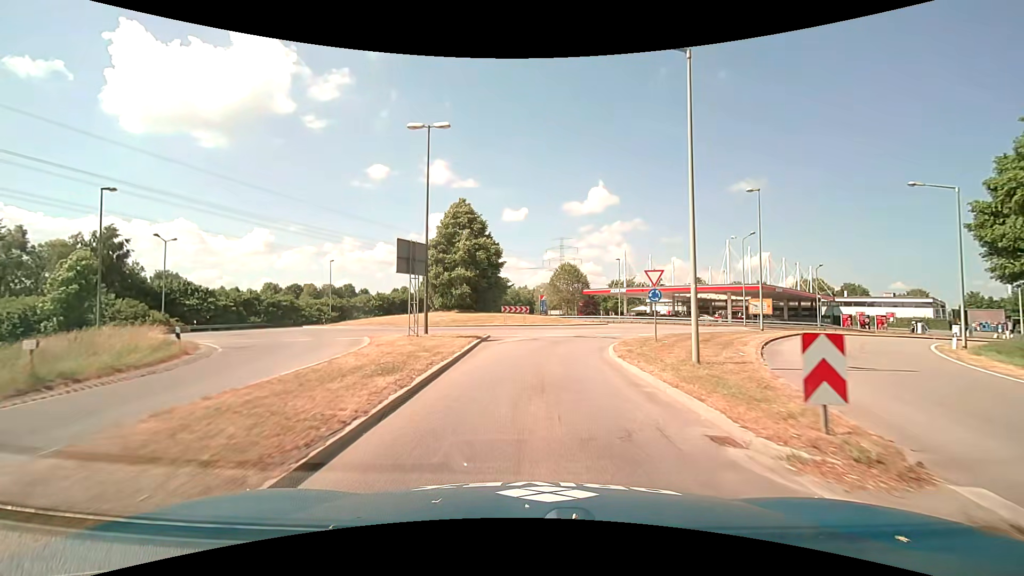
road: primary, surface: asphalt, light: Day
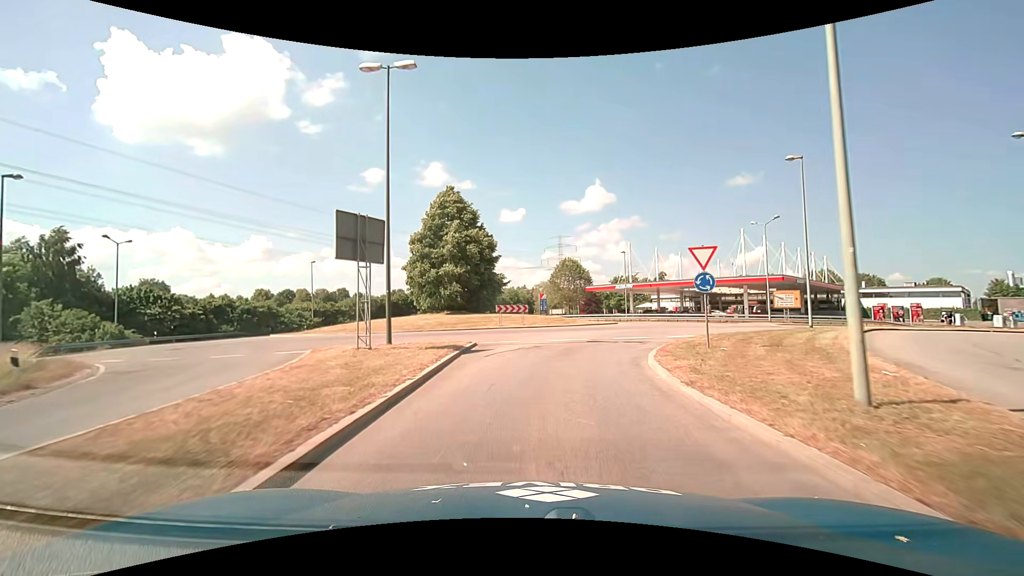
(0.0, +6.0) m; +1°
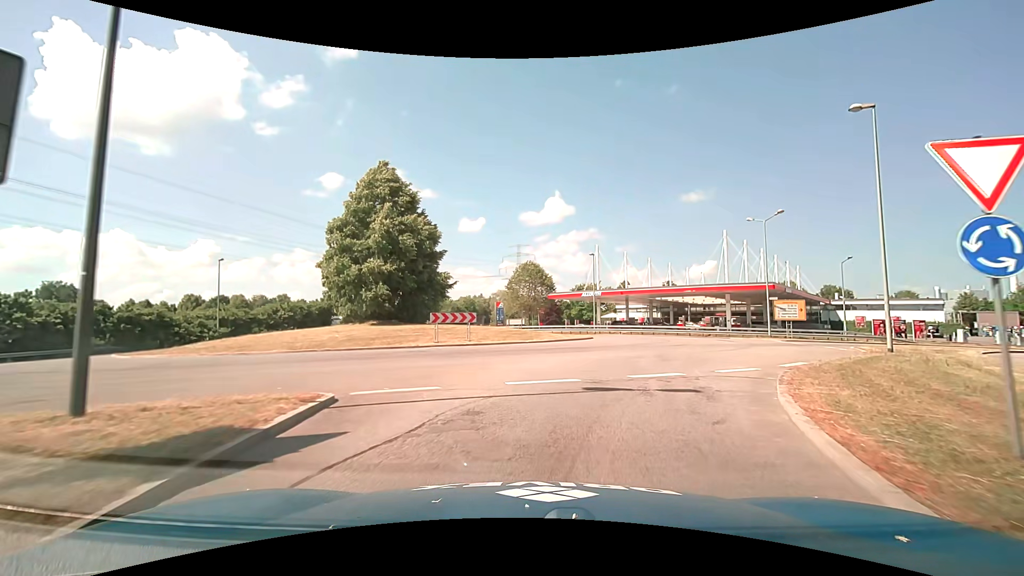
(+0.2, +10.2) m; +4°
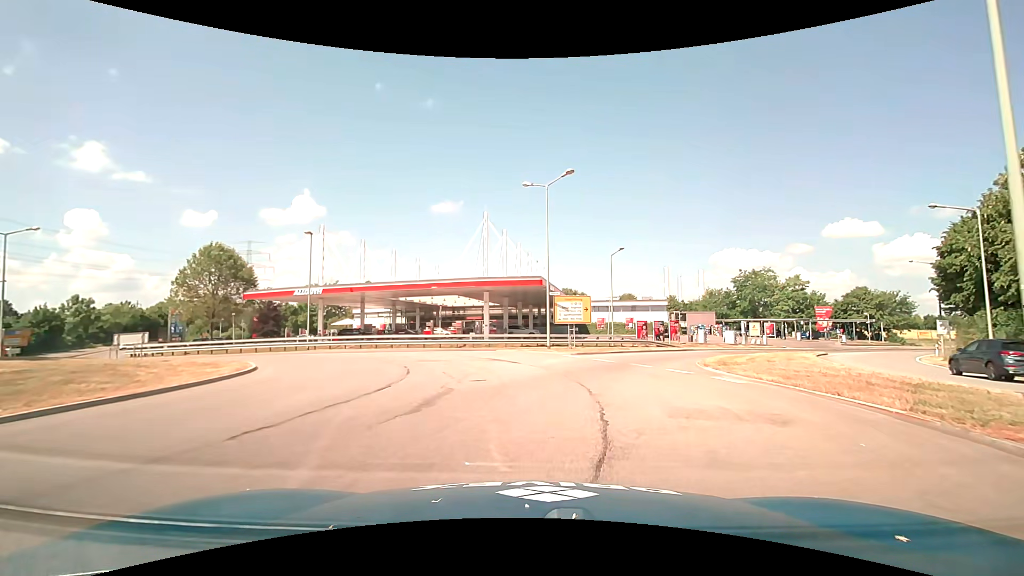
(+4.1, +17.3) m; +28°
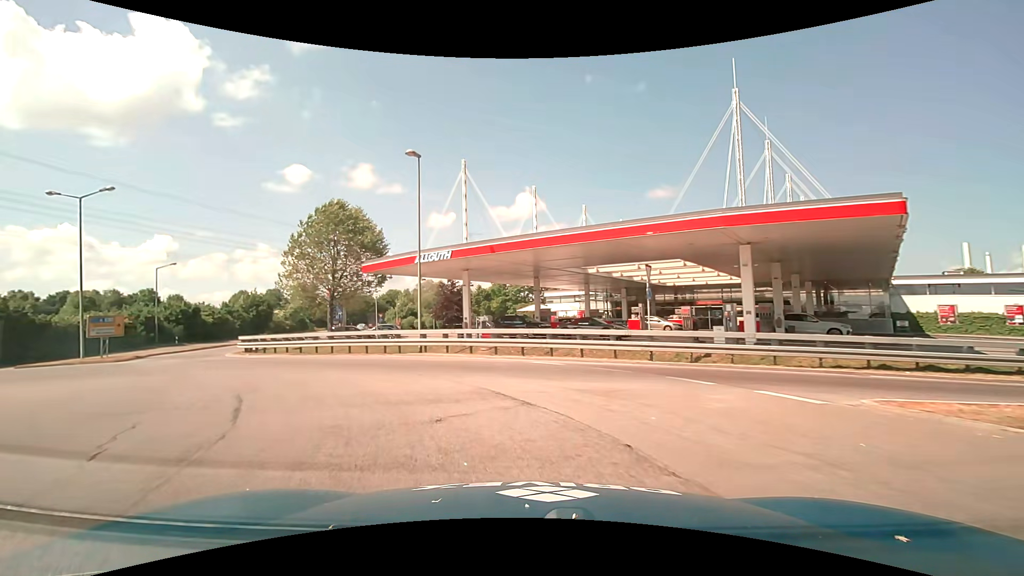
(-2.7, +21.8) m; -25°
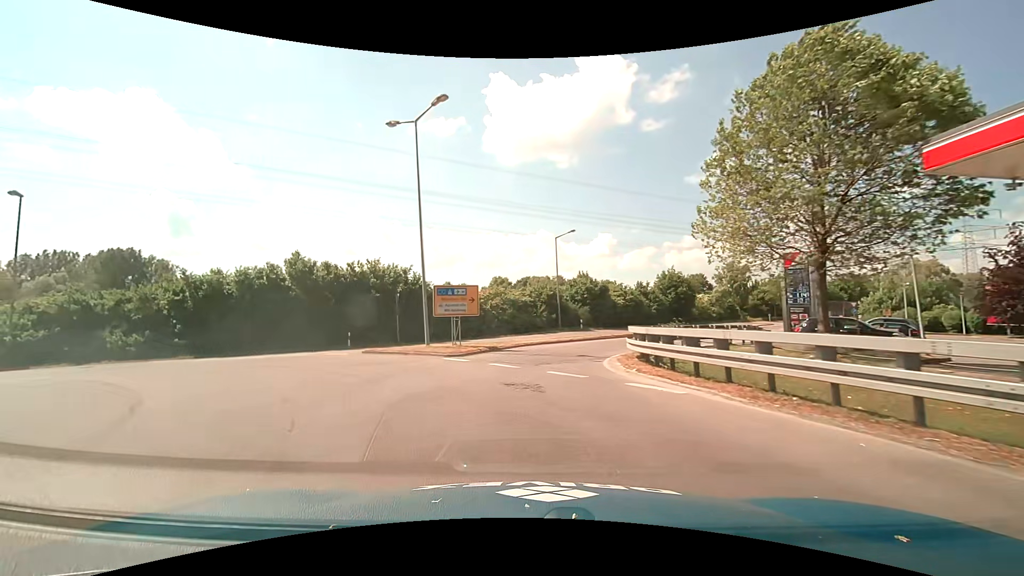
(-8.1, +18.9) m; -46°
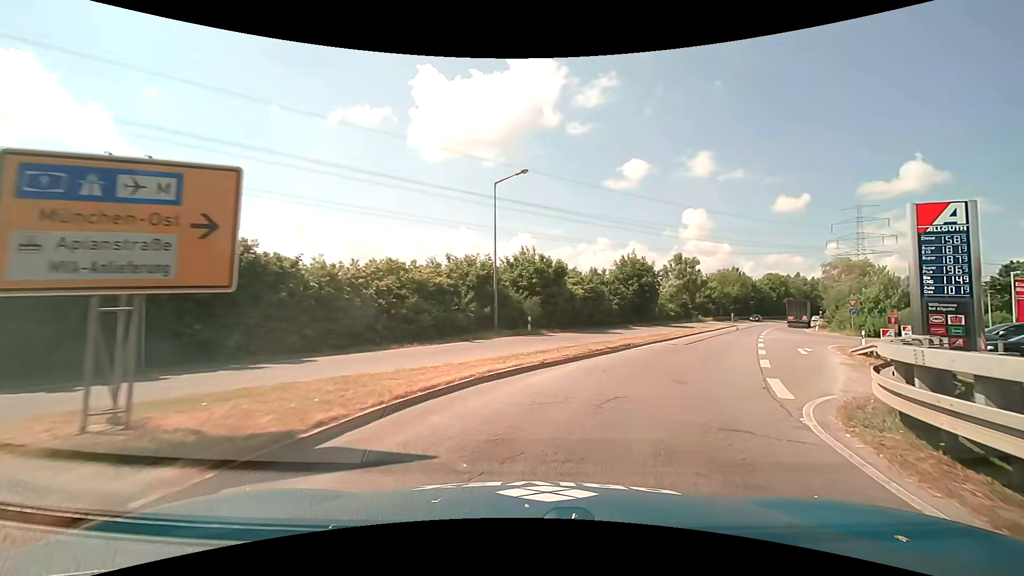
(-0.2, +17.3) m; +10°
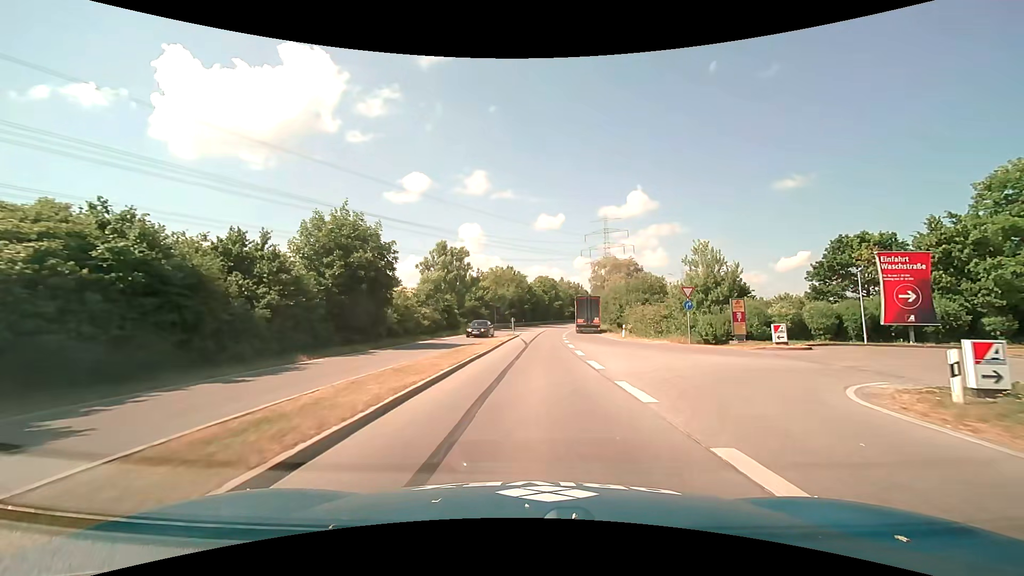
(+8.0, +25.0) m; +25°
(0, +10) (0, +20) (0, +30) (+1, +40) (+2, +50) (+2, +60) (+3, +70) (+4, +80) (+6, +90) (+7, +100) m
